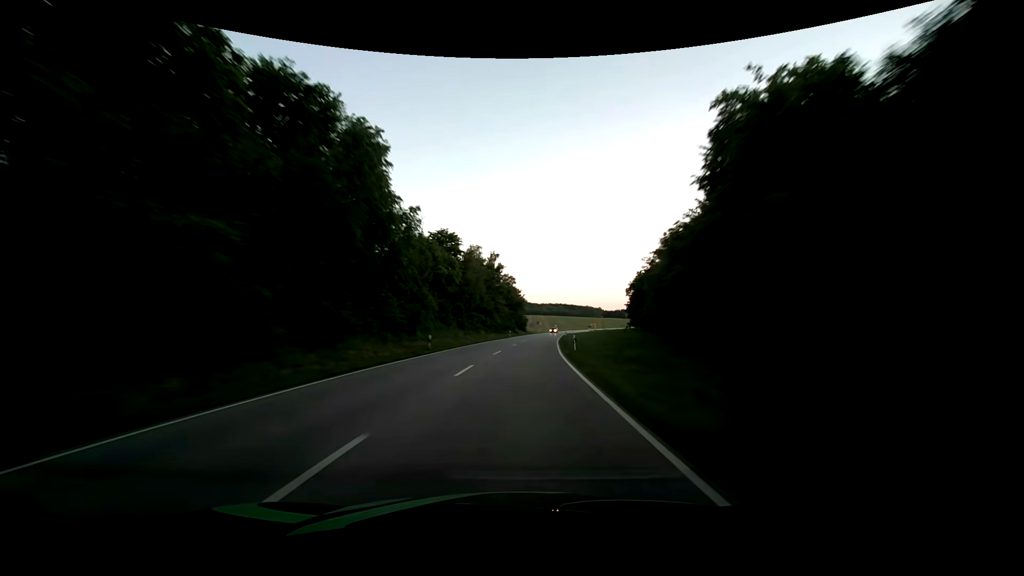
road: secondary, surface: asphalt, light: Sunrise
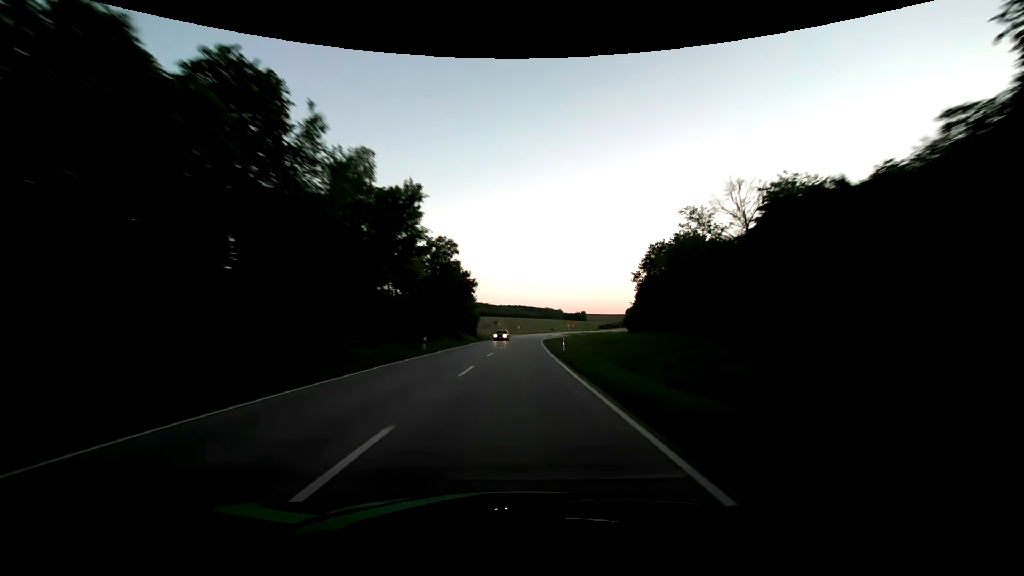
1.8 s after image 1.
(+1.9, +47.3) m; +5°
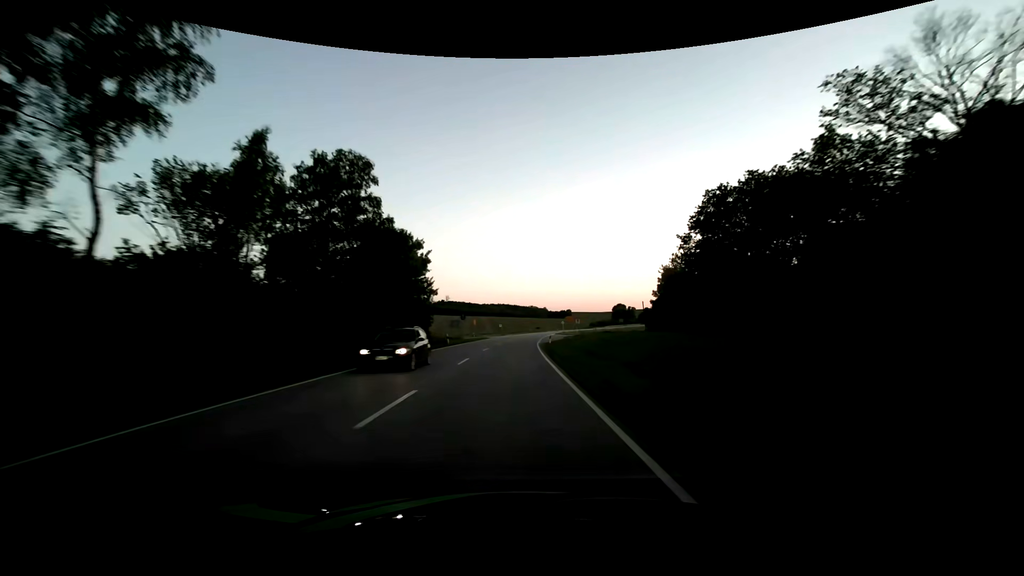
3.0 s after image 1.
(+0.6, +31.6) m; +2°
(0, +10) (0, +20) (0, +30) (0, +40) (+1, +50) (+1, +60) (+2, +70) (+2, +80) (+3, +90) (+4, +100) m
